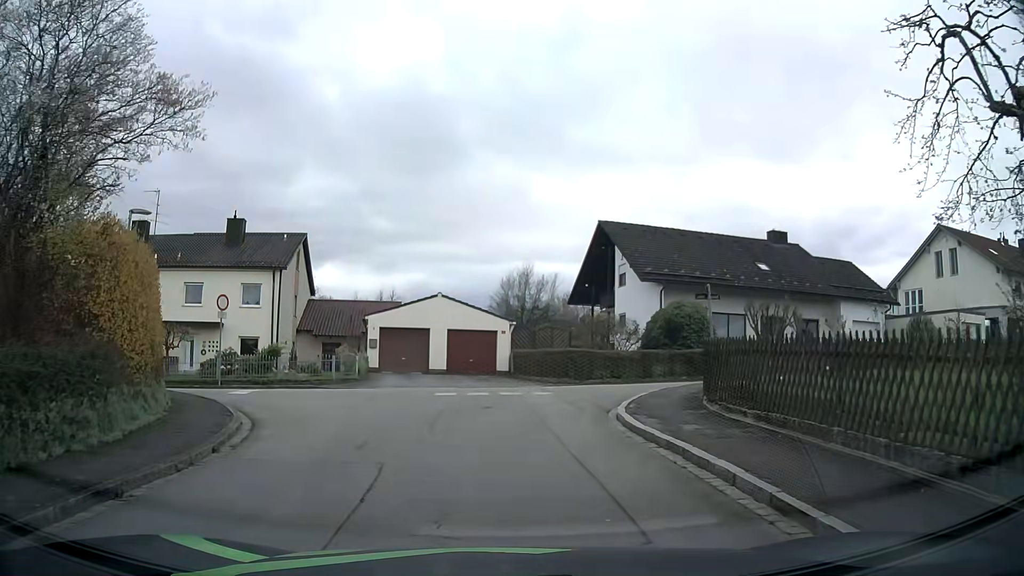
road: residential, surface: asphalt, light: Day
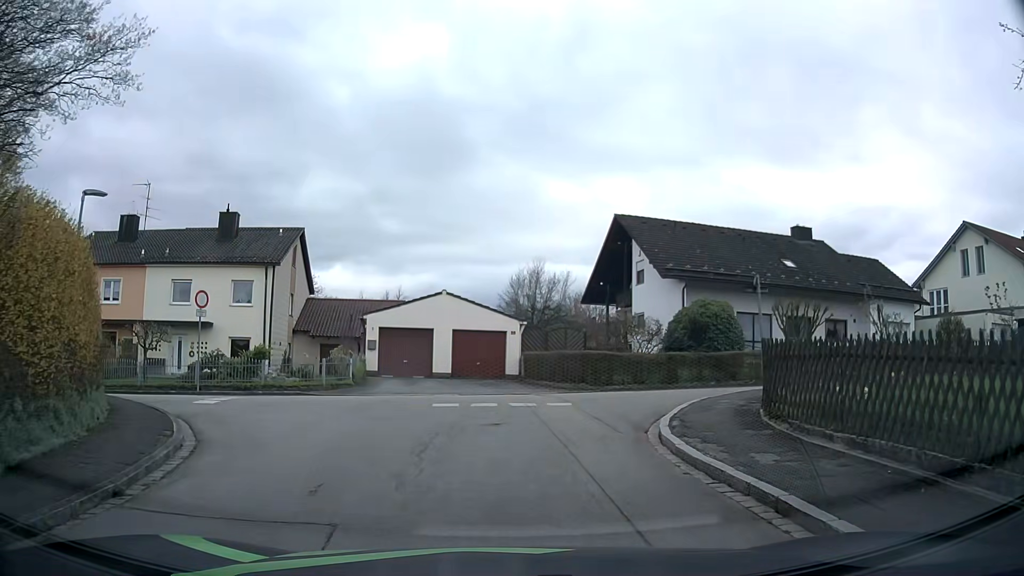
(0.0, +2.5) m; 0°
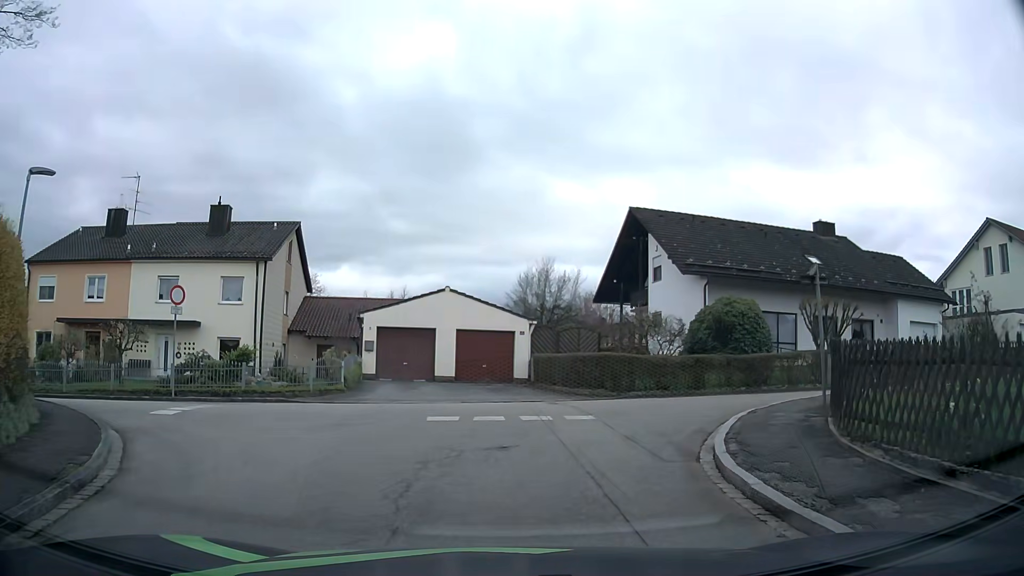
(0.0, +2.2) m; 0°
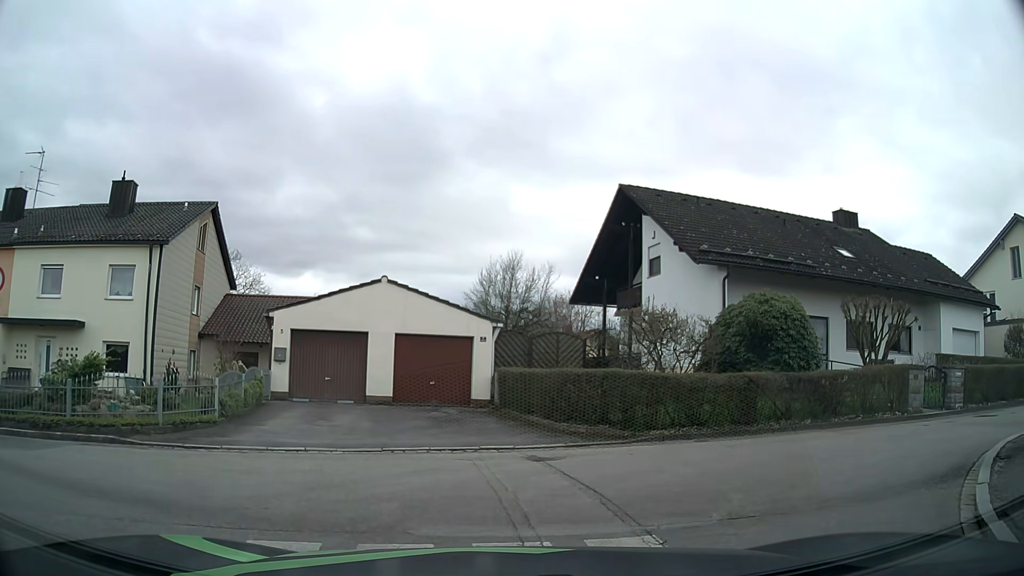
(0.0, +7.0) m; +2°
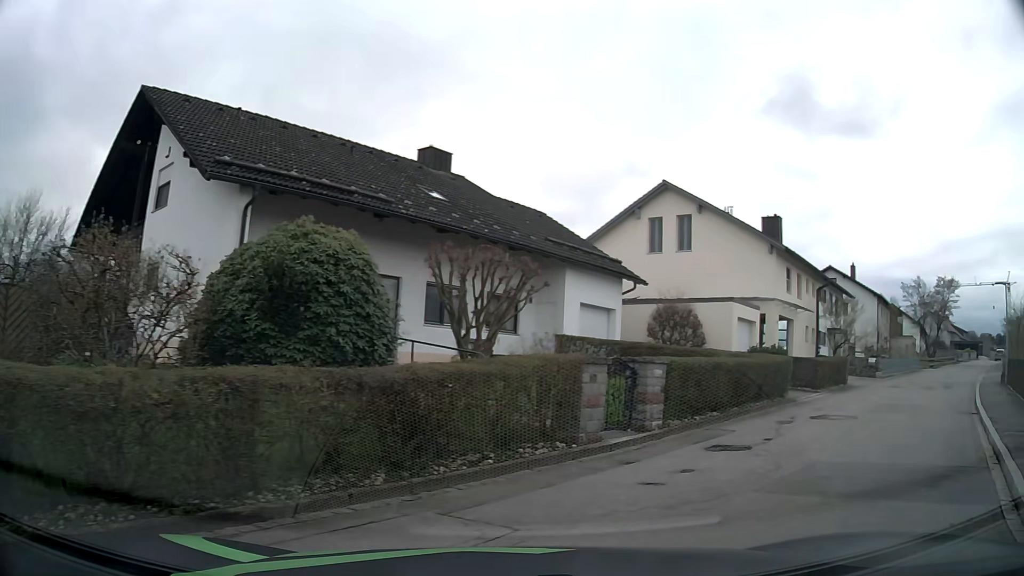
(+2.2, +7.9) m; +37°
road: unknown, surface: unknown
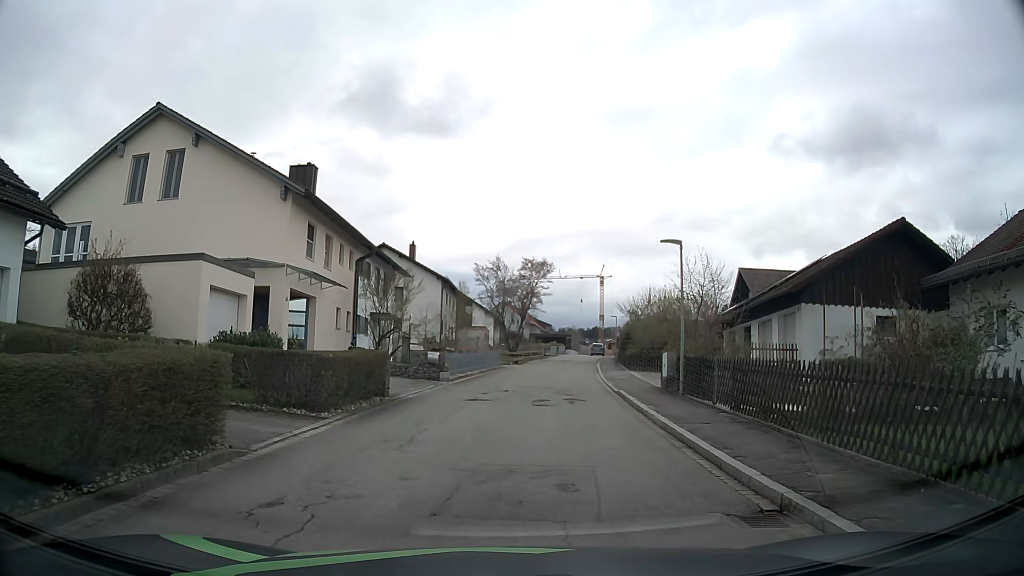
(+5.0, +9.9) m; +40°
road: residential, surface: asphalt
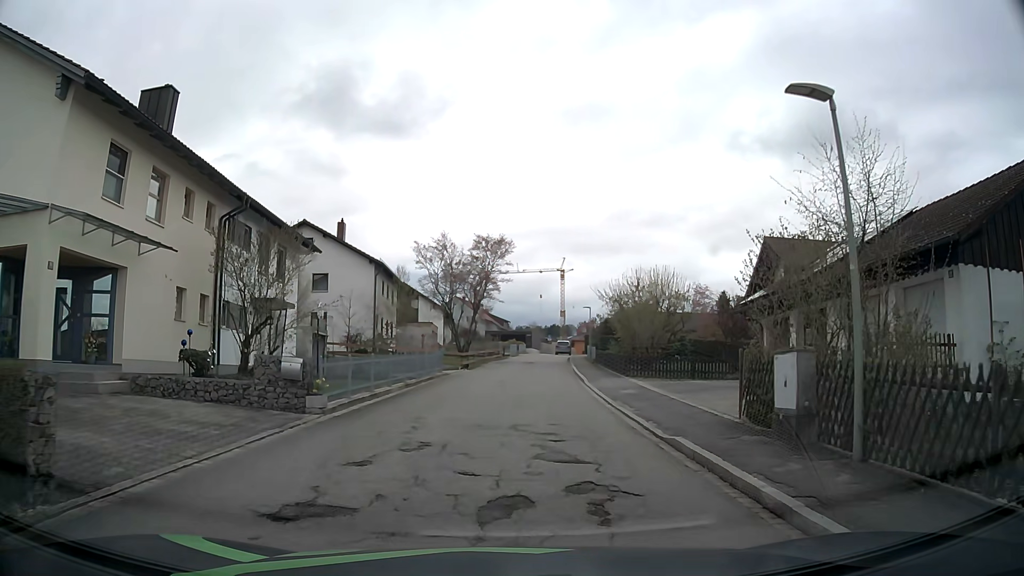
(+0.5, +11.4) m; +3°
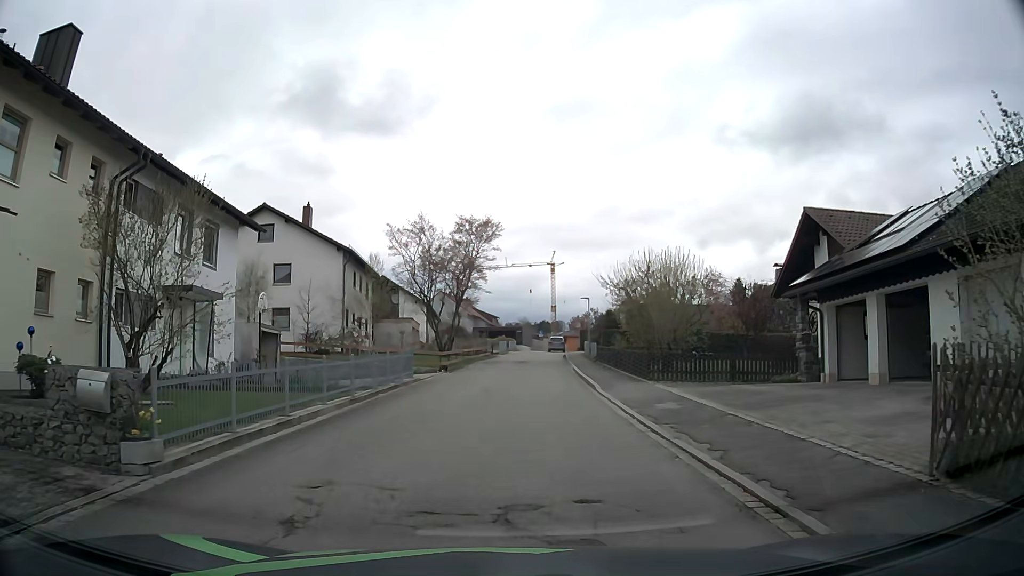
(+0.1, +5.9) m; +1°
